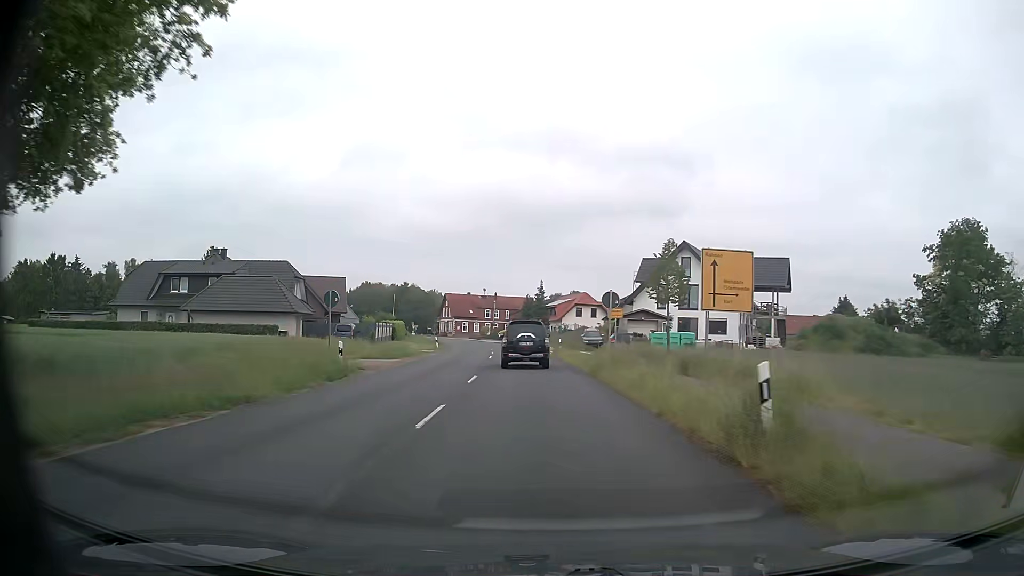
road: secondary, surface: asphalt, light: Day
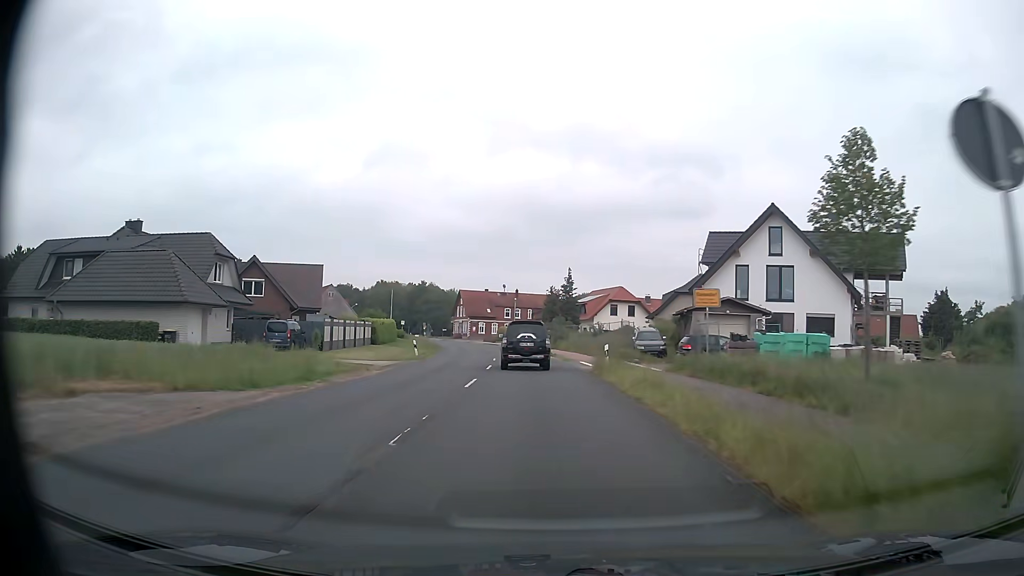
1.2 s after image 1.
(-0.3, +19.5) m; -2°
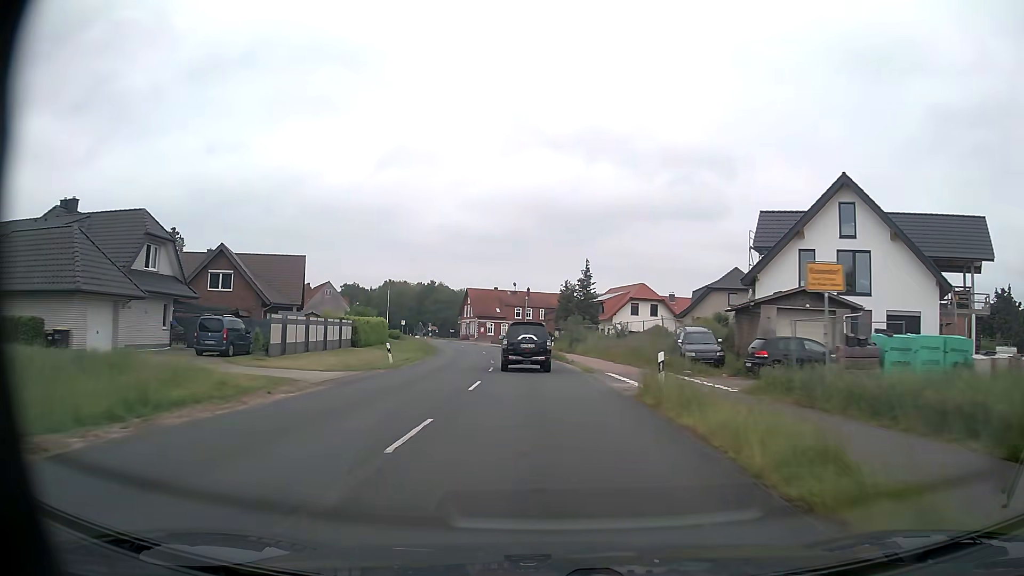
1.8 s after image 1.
(-0.1, +9.7) m; -1°
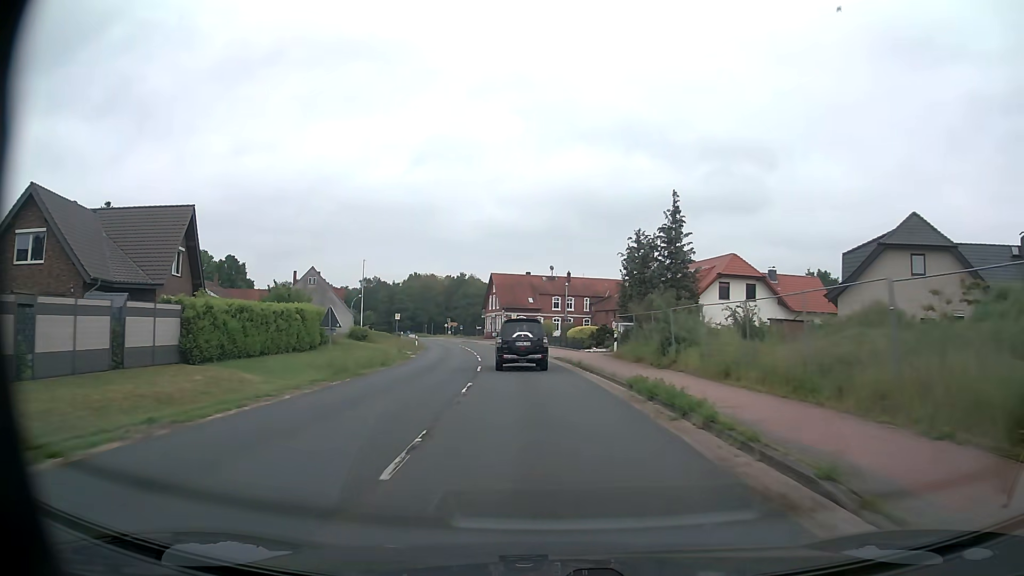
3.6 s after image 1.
(-0.8, +28.5) m; -3°
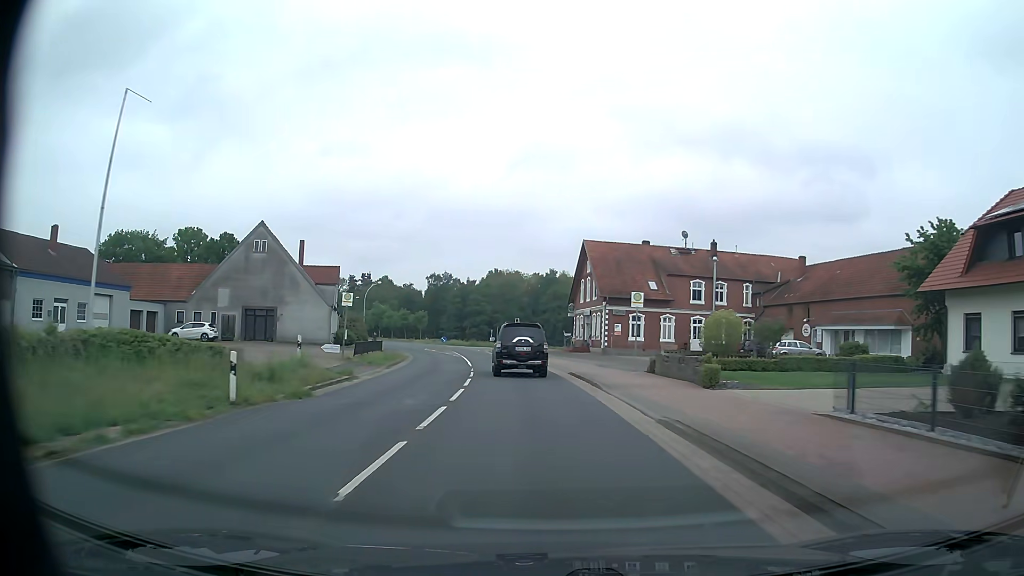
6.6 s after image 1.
(-3.4, +45.8) m; -8°
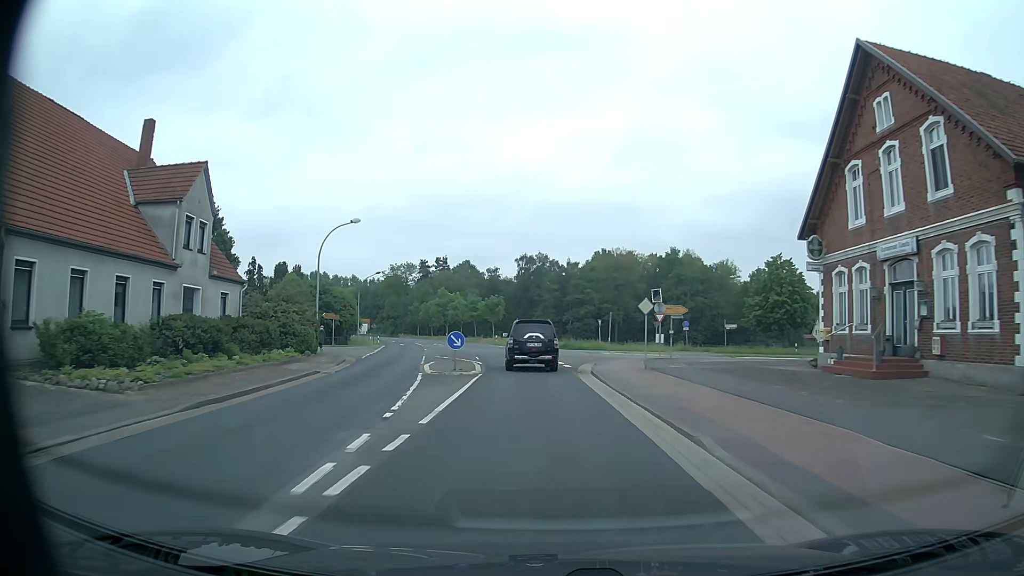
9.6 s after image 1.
(-3.7, +44.7) m; -9°
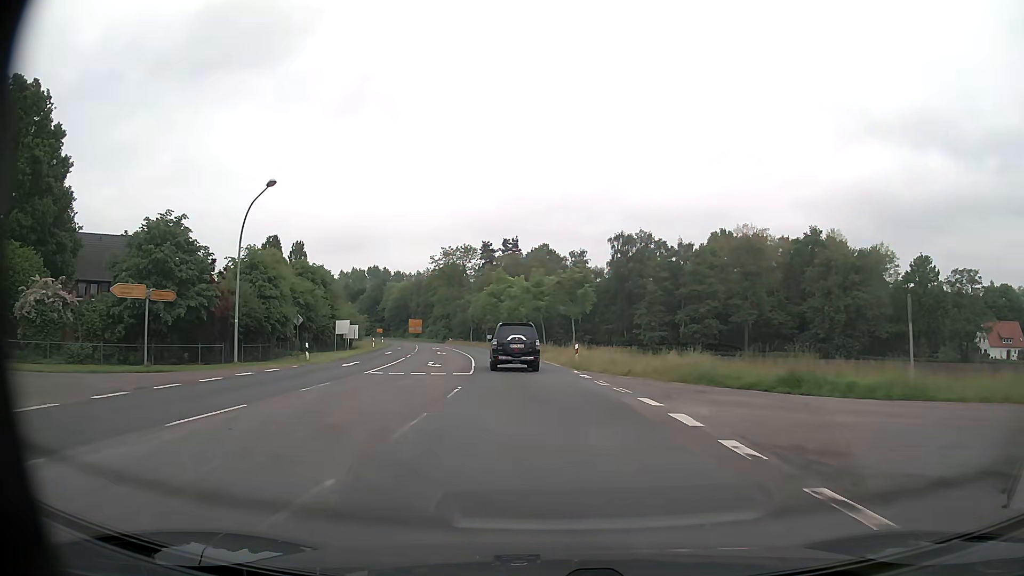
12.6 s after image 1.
(-3.1, +44.5) m; -8°
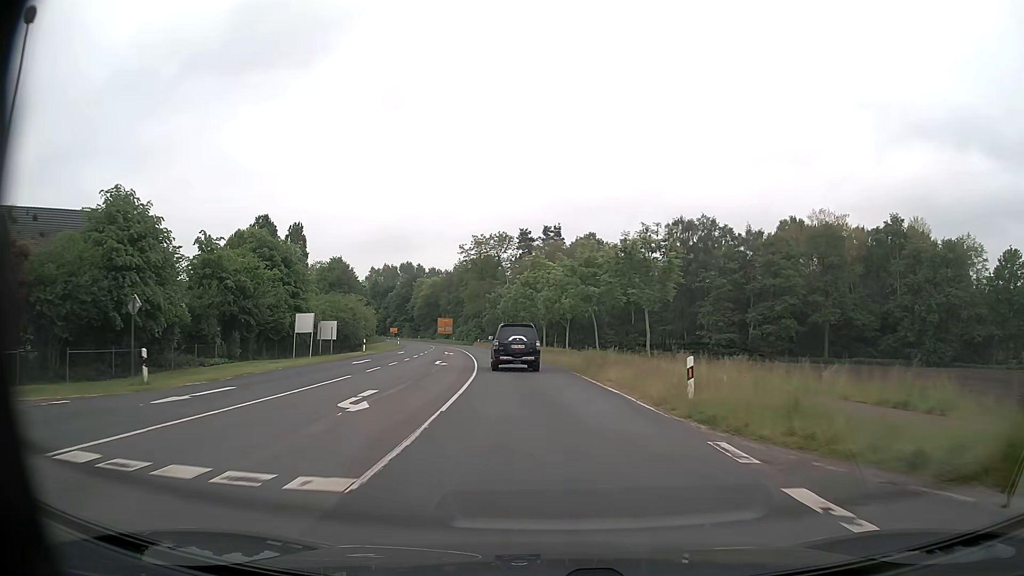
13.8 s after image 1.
(-0.6, +18.1) m; -3°
(0, +10) (-1, +20) (-1, +30) (-2, +40) (-4, +50) (-5, +60) (-7, +69) (-10, +79) (-12, +89) (-15, +99) m
